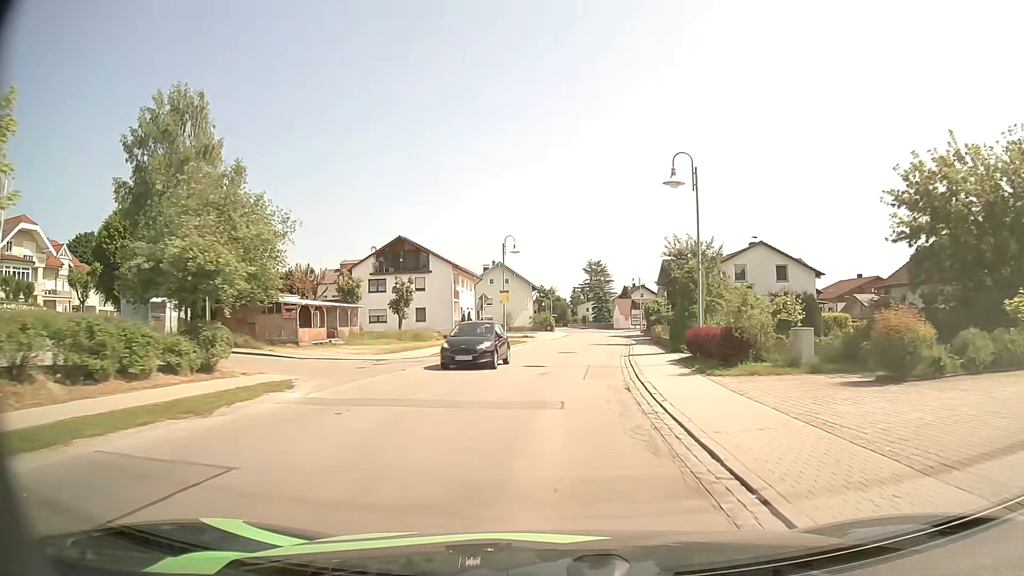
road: secondary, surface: asphalt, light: Day
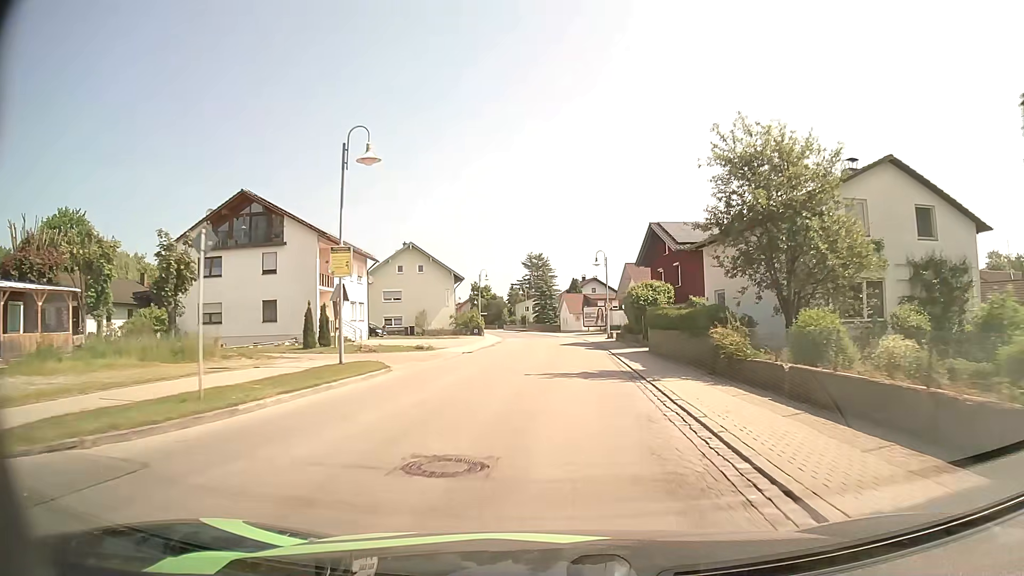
(+1.1, +25.7) m; +5°
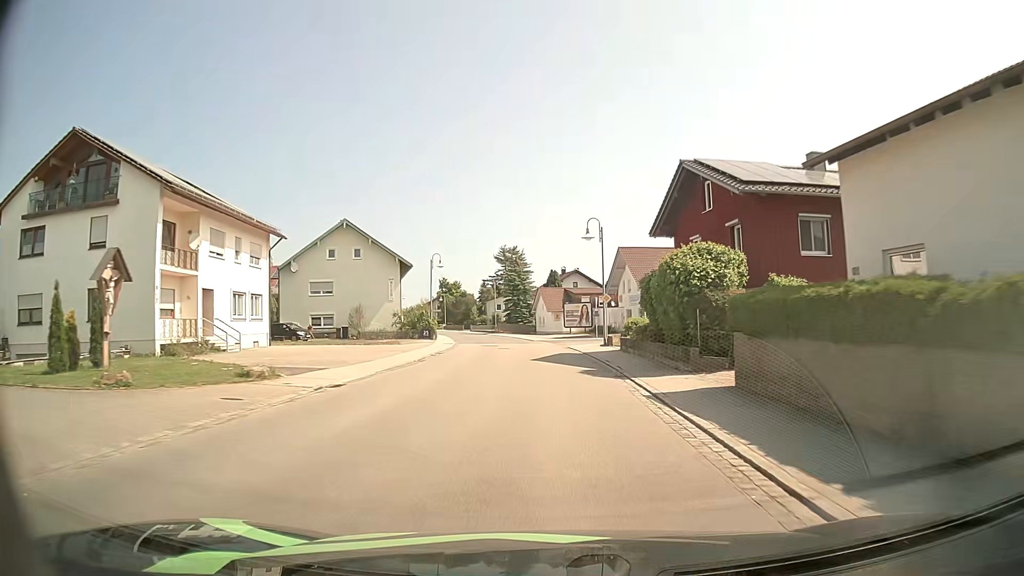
(+0.4, +16.9) m; +2°
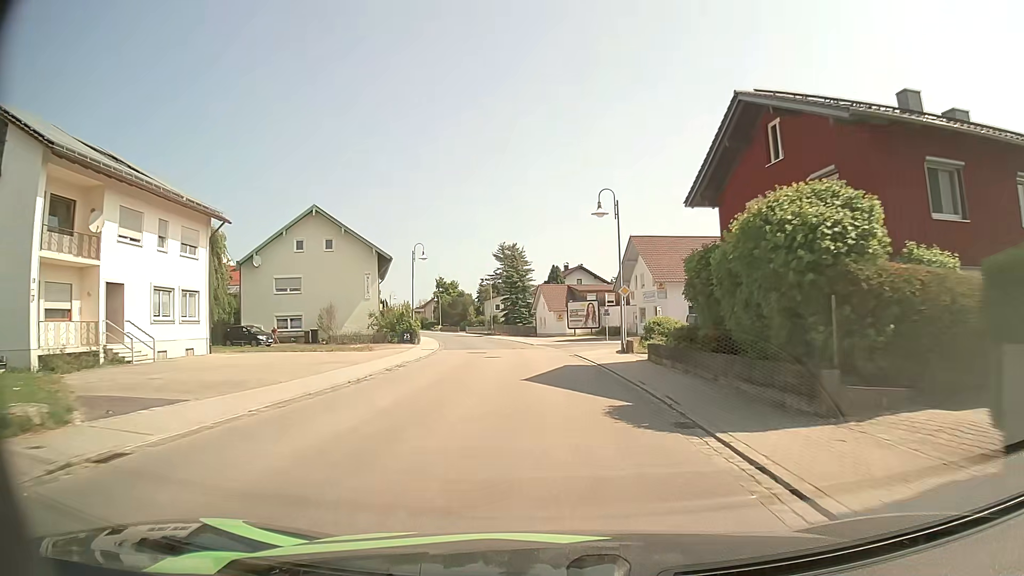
(0.0, +8.2) m; -1°
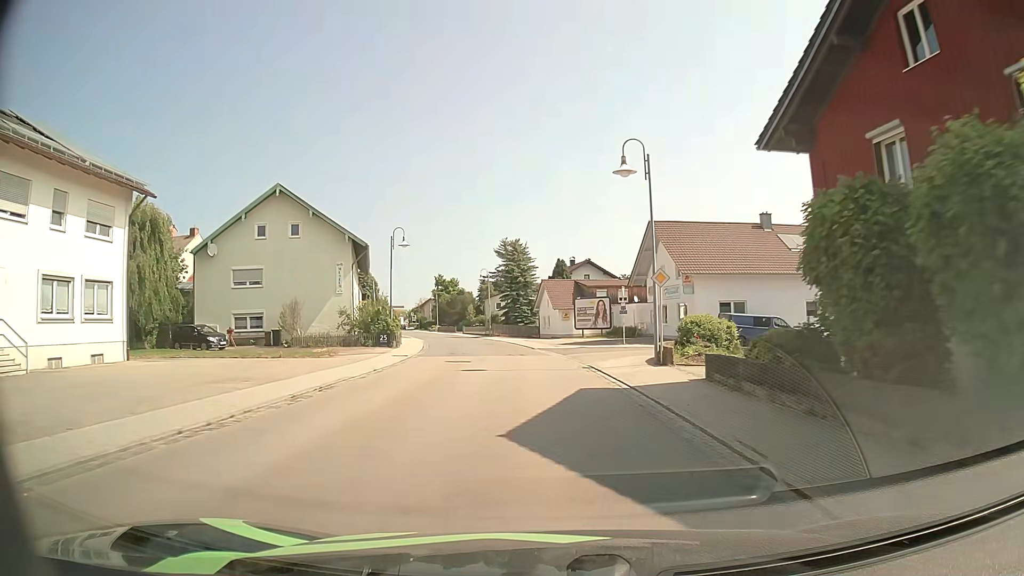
(0.0, +8.1) m; 0°
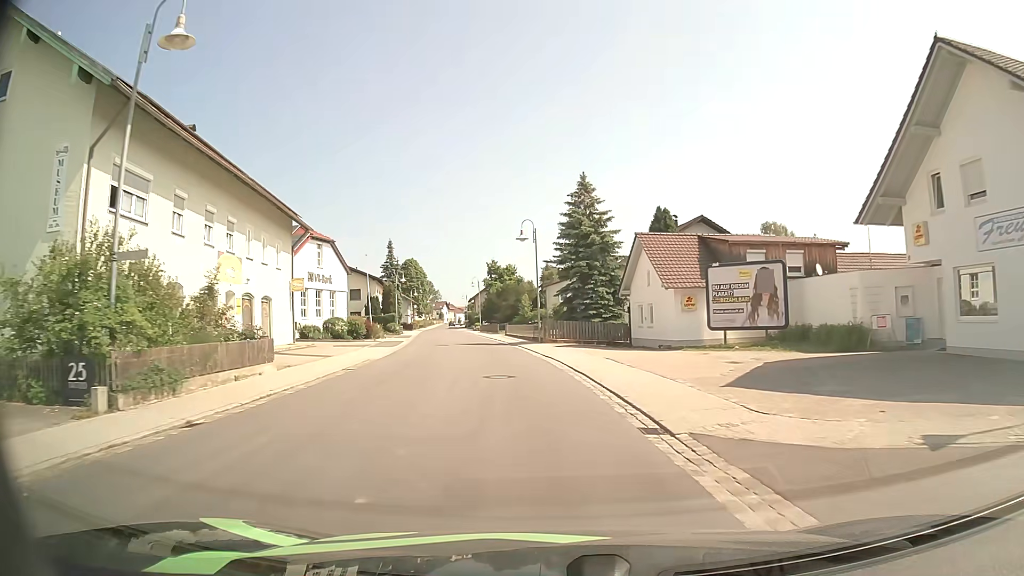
(-1.2, +31.6) m; -6°
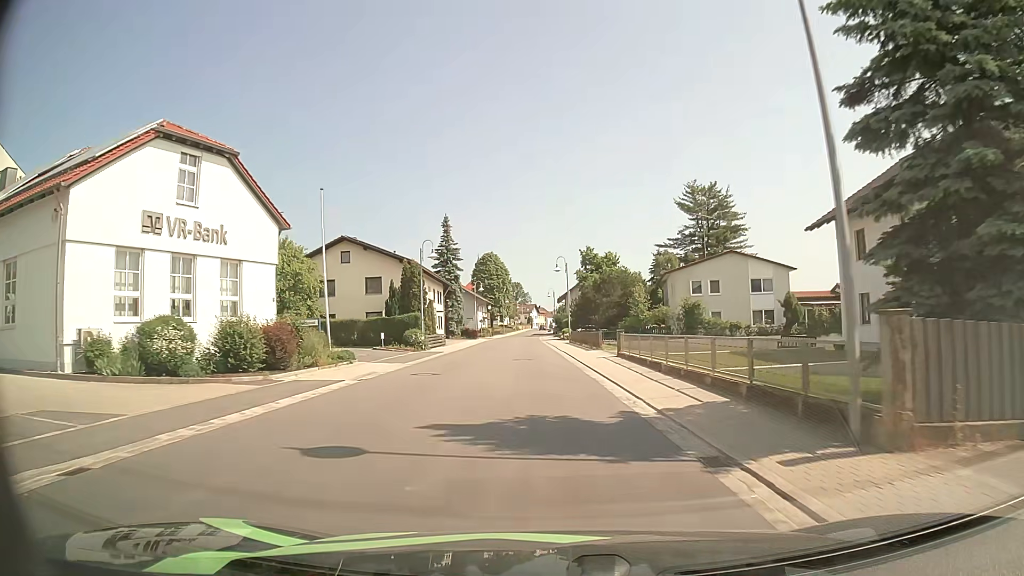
(-2.6, +31.3) m; -8°
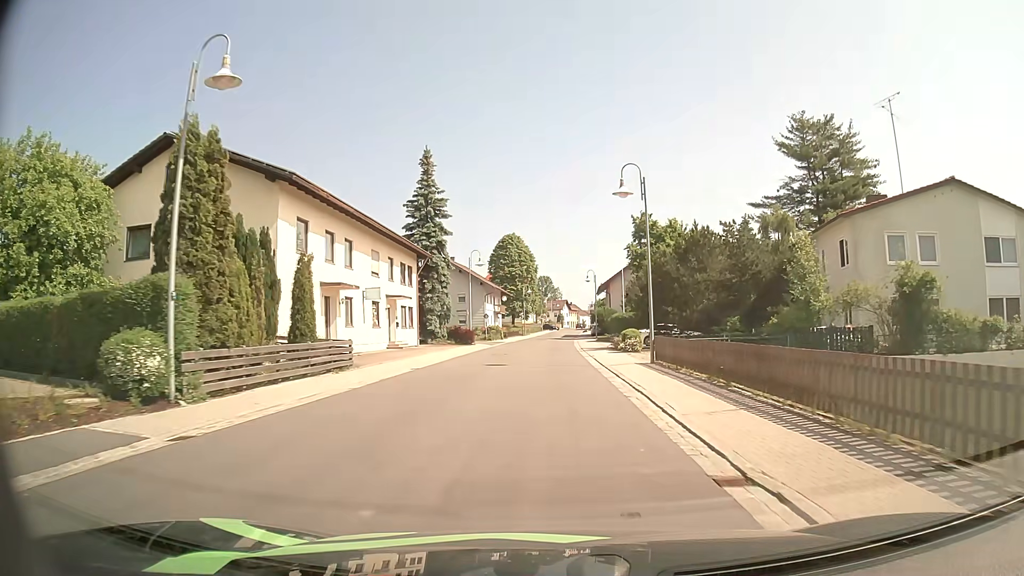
(-0.9, +31.8) m; -3°
